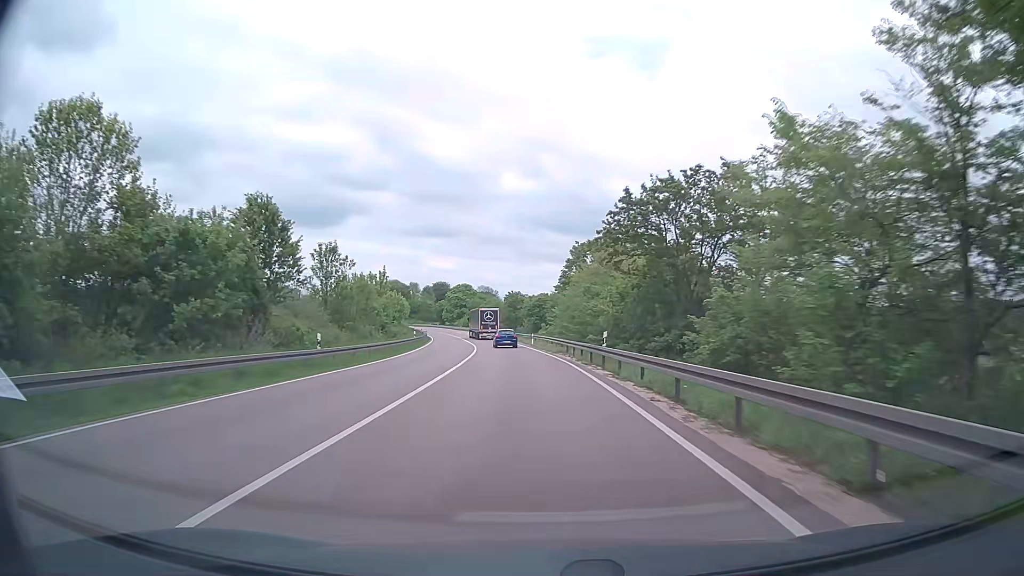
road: trunk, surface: asphalt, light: Day
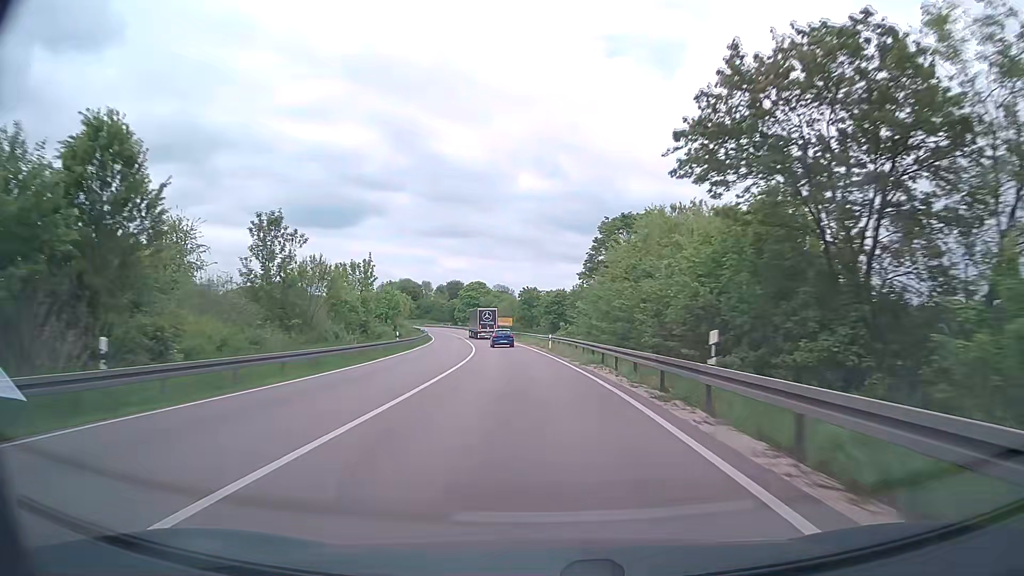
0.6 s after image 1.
(-0.1, +14.1) m; -1°
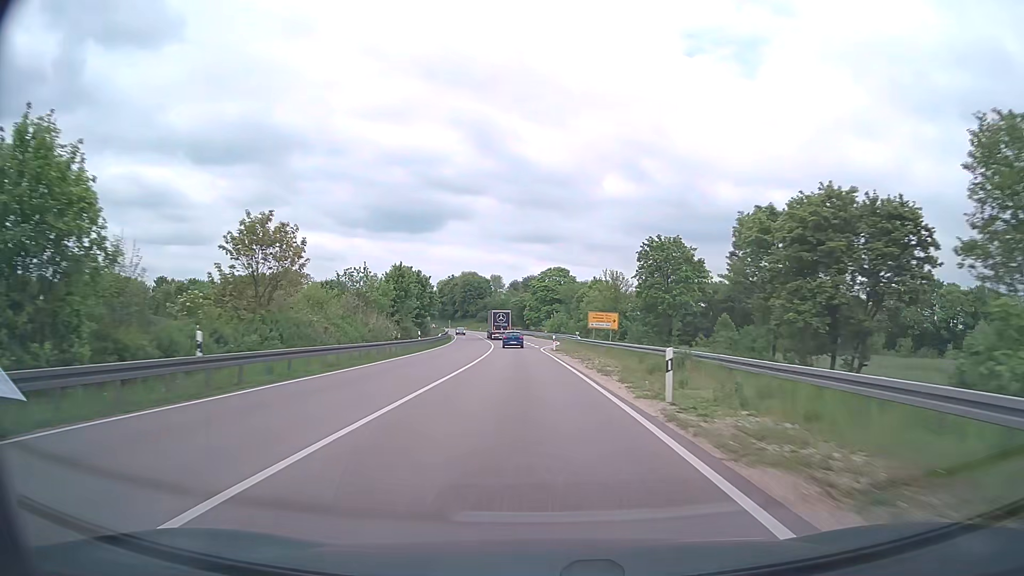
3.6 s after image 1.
(-4.8, +68.5) m; -7°
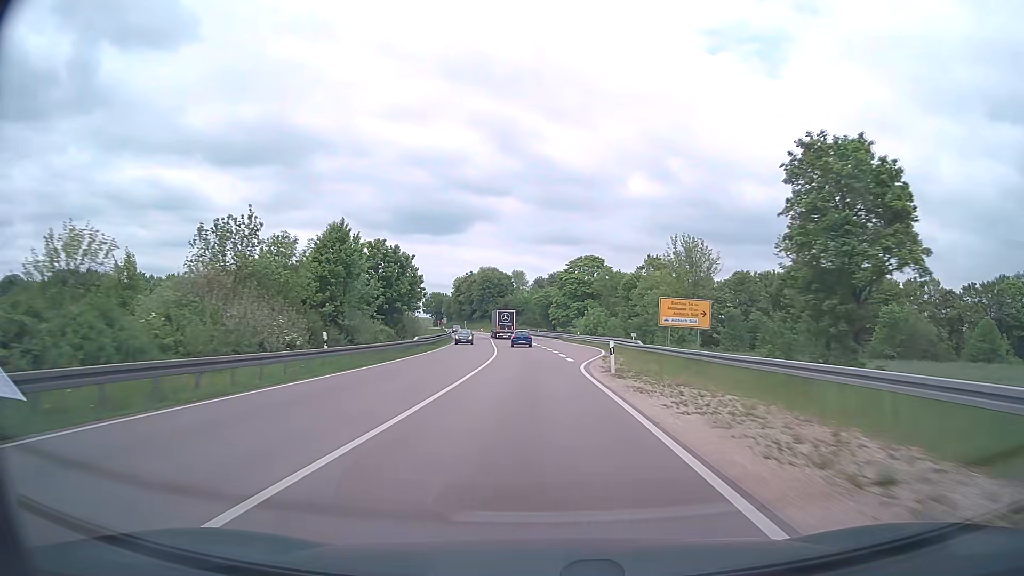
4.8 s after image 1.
(-0.6, +27.2) m; -2°
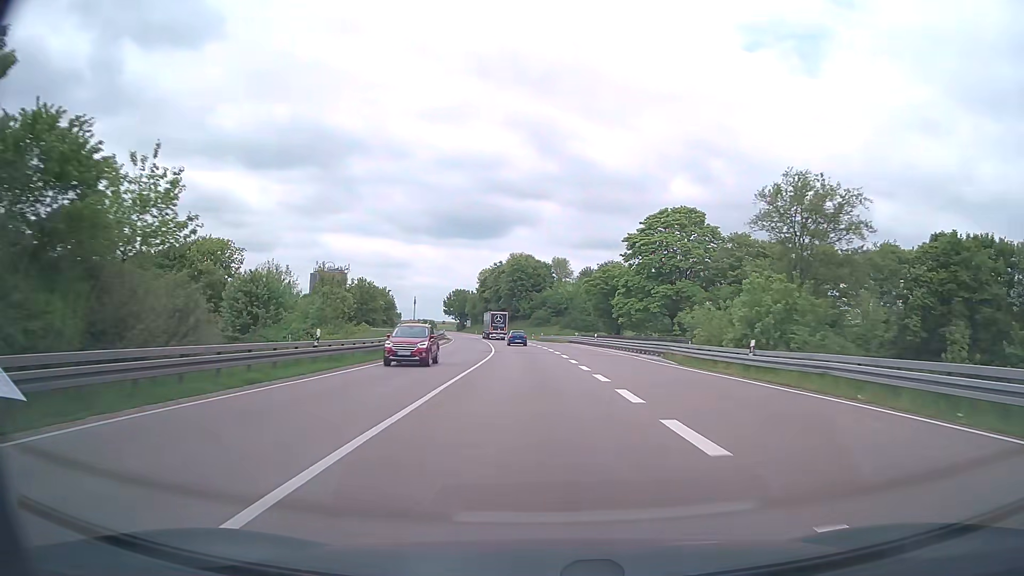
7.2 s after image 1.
(-1.7, +54.3) m; -4°
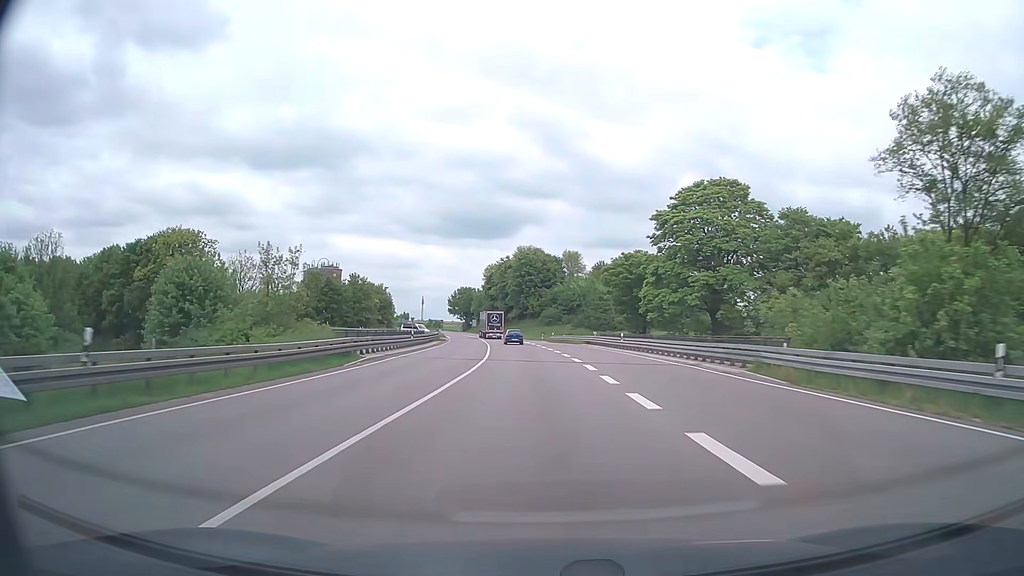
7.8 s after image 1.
(-0.1, +13.5) m; -1°
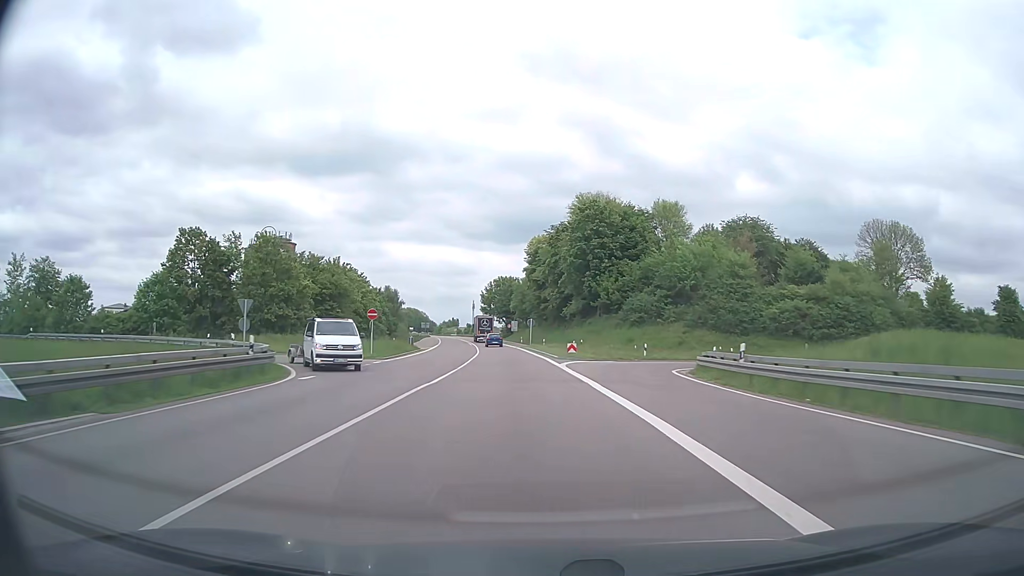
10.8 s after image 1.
(-2.8, +68.1) m; -5°
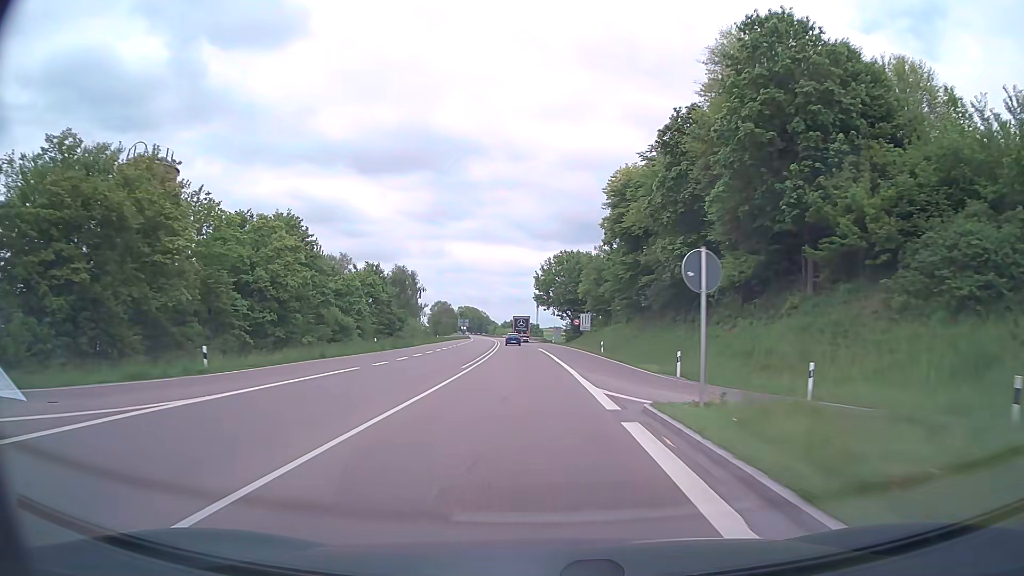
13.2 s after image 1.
(-2.7, +55.7) m; -6°
(0, +10) (0, +20) (-1, +30) (-1, +40) (-1, +50) (-2, +60) (-3, +70) (-3, +80) (-4, +90) (-5, +100) m
